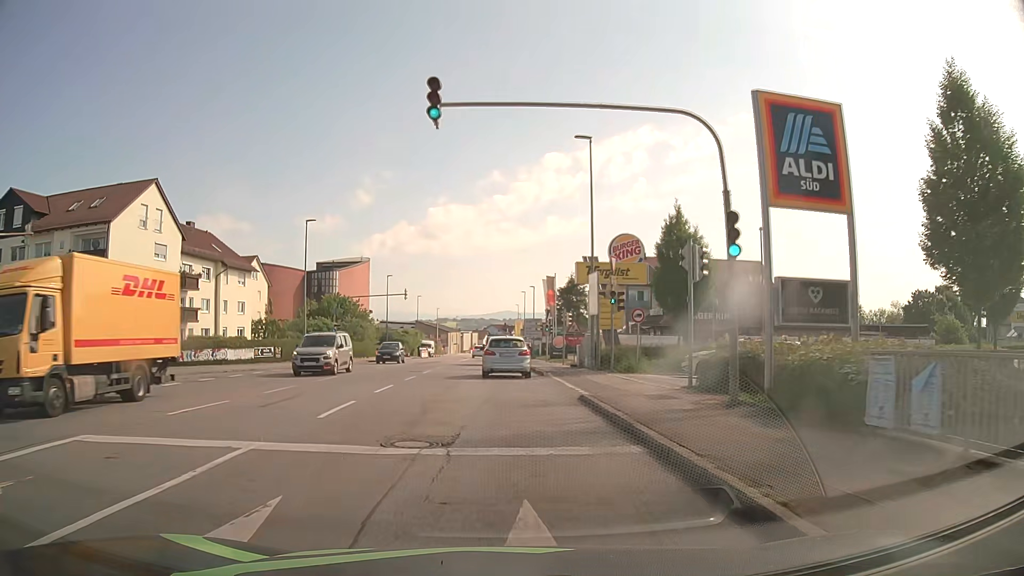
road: tertiary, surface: asphalt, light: Day
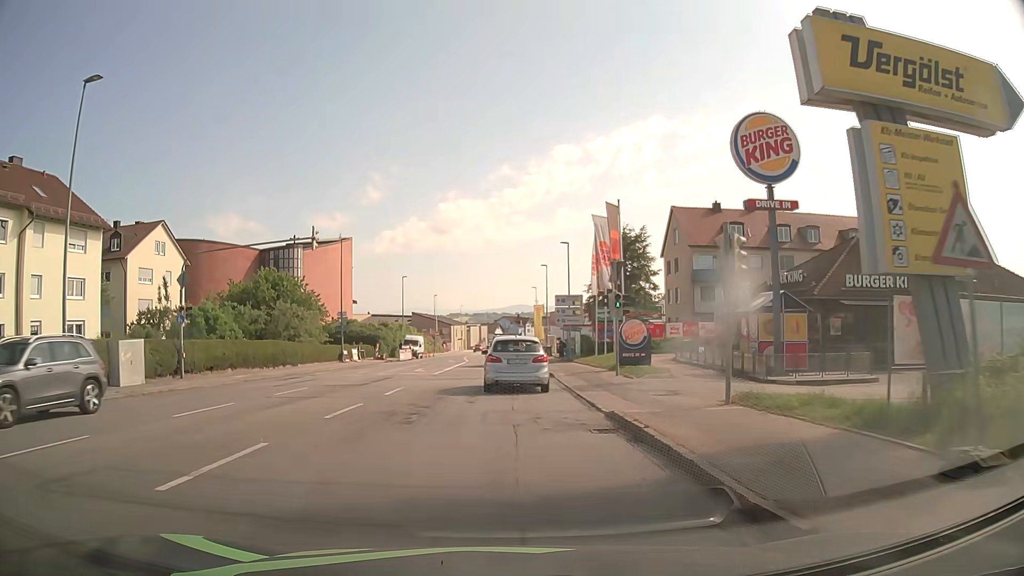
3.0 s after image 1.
(-0.7, +29.7) m; -2°
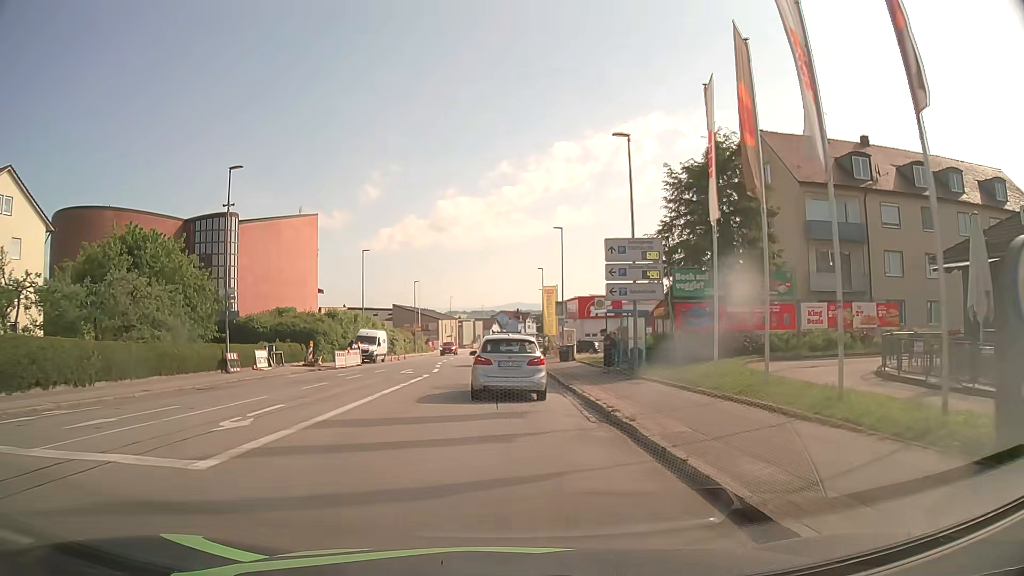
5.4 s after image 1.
(+0.2, +24.0) m; 0°
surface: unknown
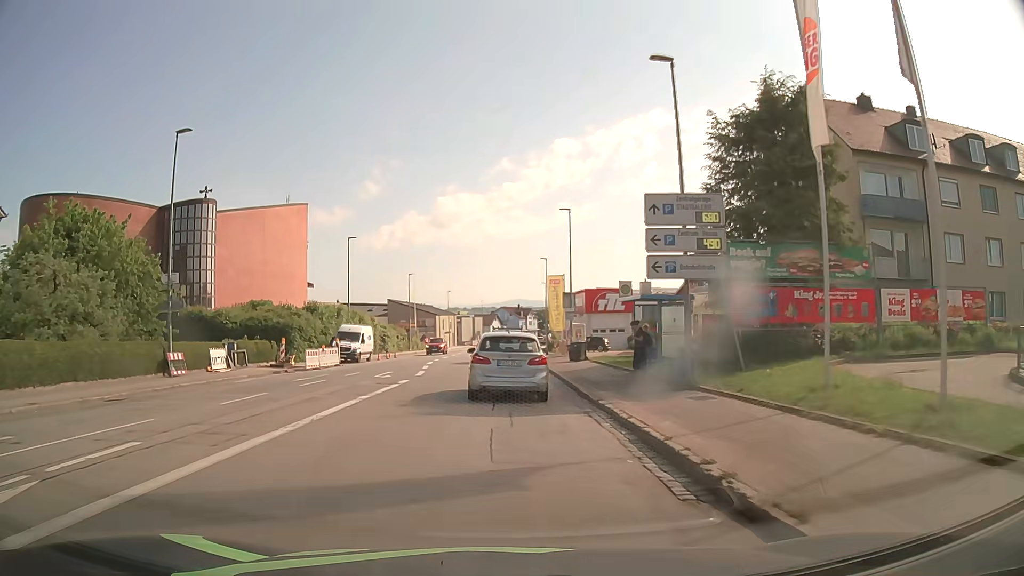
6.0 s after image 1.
(0.0, +6.2) m; 0°
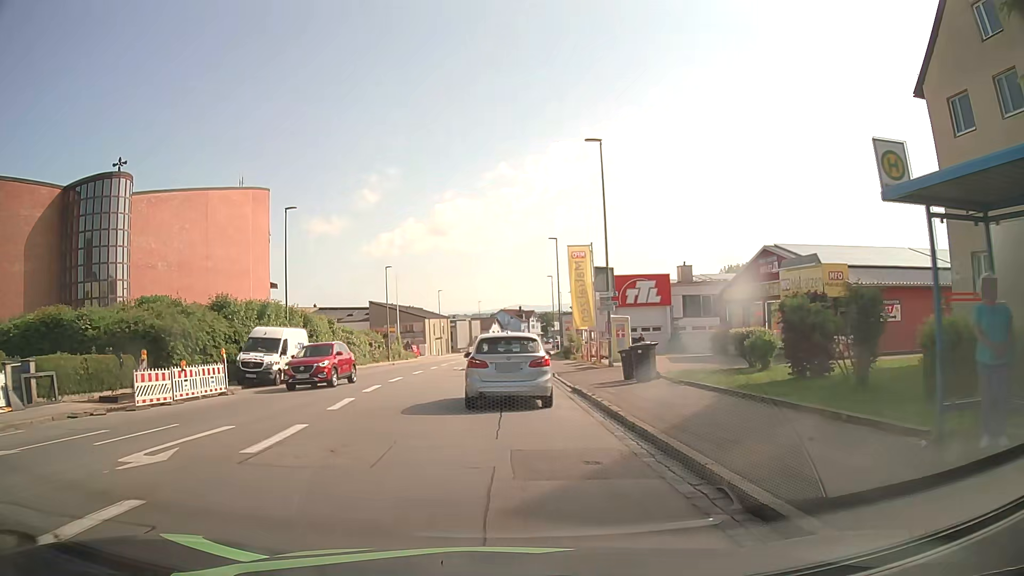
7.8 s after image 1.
(0.0, +16.9) m; +1°
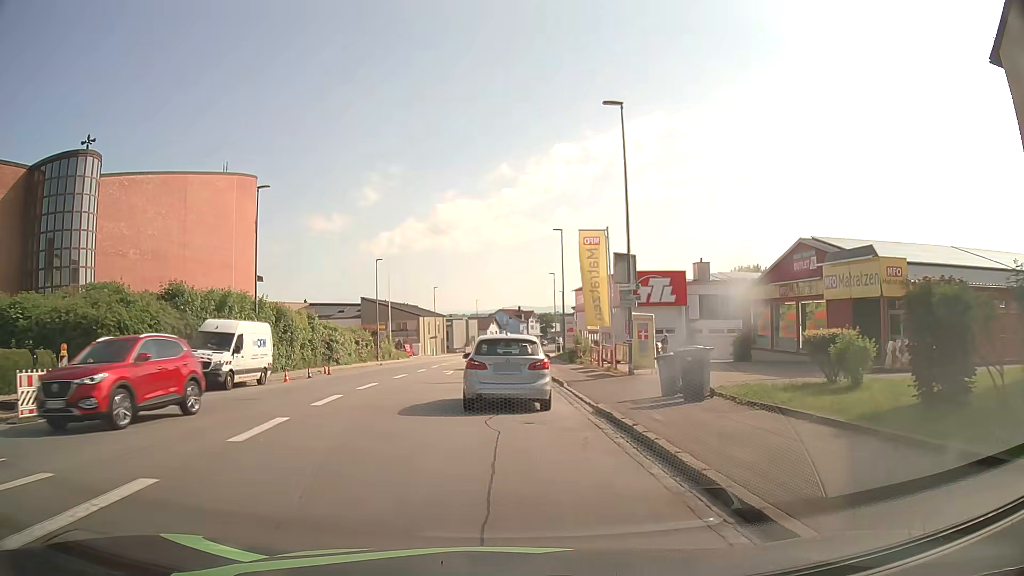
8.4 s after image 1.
(-0.1, +5.3) m; -1°
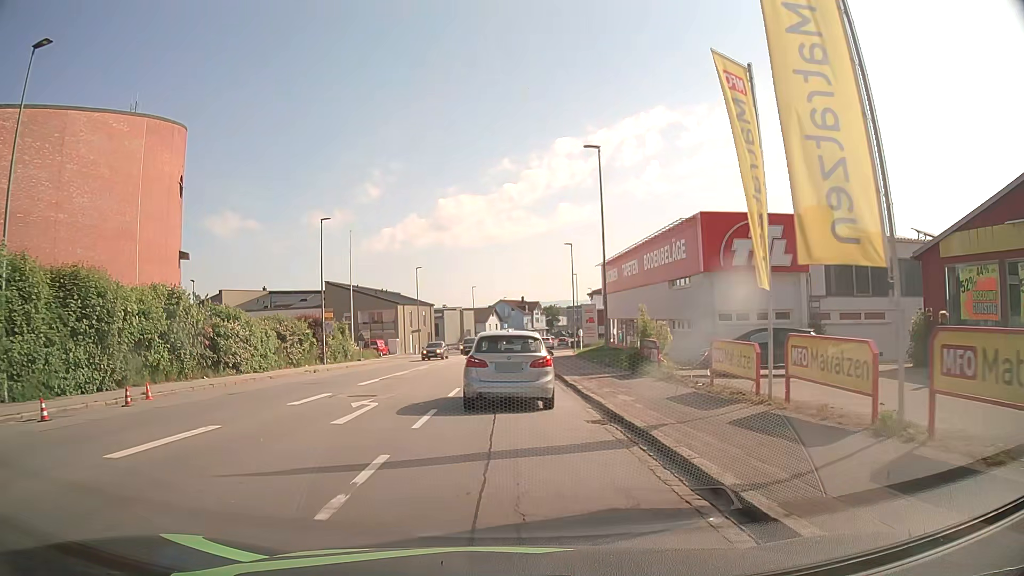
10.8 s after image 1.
(+0.1, +21.3) m; 0°
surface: asphalt
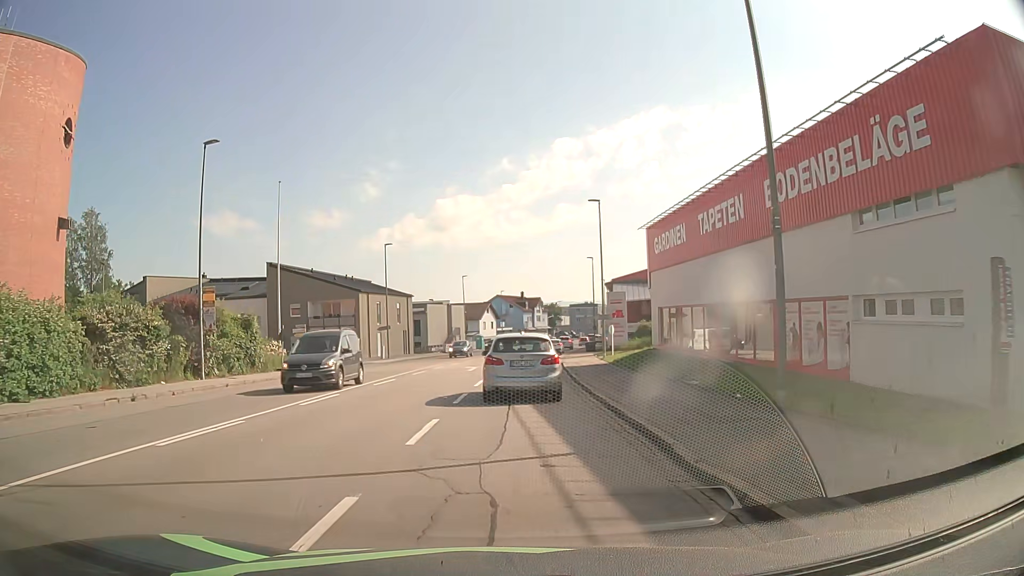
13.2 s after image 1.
(-0.1, +19.8) m; 0°
(0, +10) (0, +20) (+1, +30) (+1, +40) (+2, +50) (+3, +60) (+5, +70) (+6, +80) (+8, +89) (+10, +99) m
